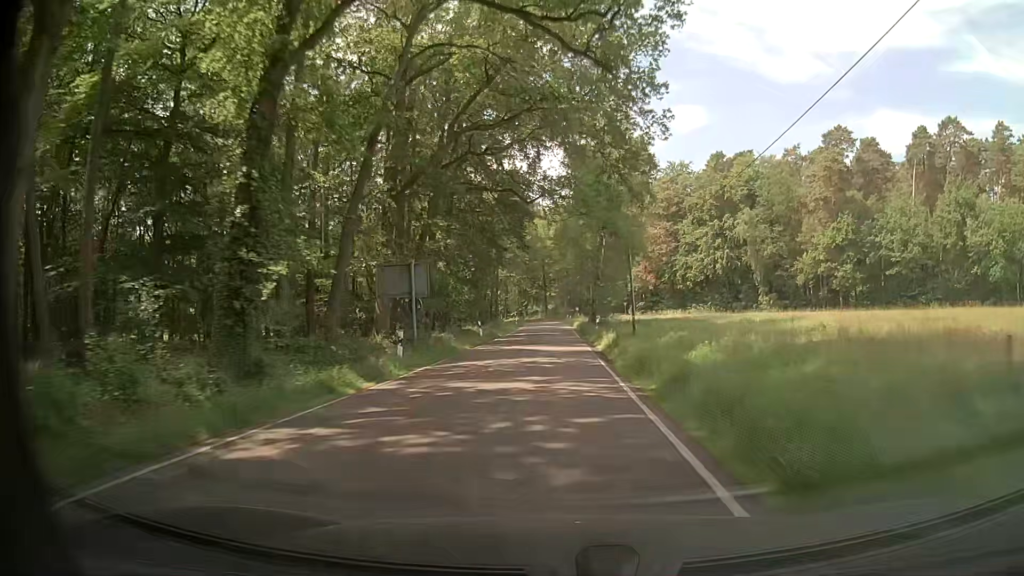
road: secondary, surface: asphalt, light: Day
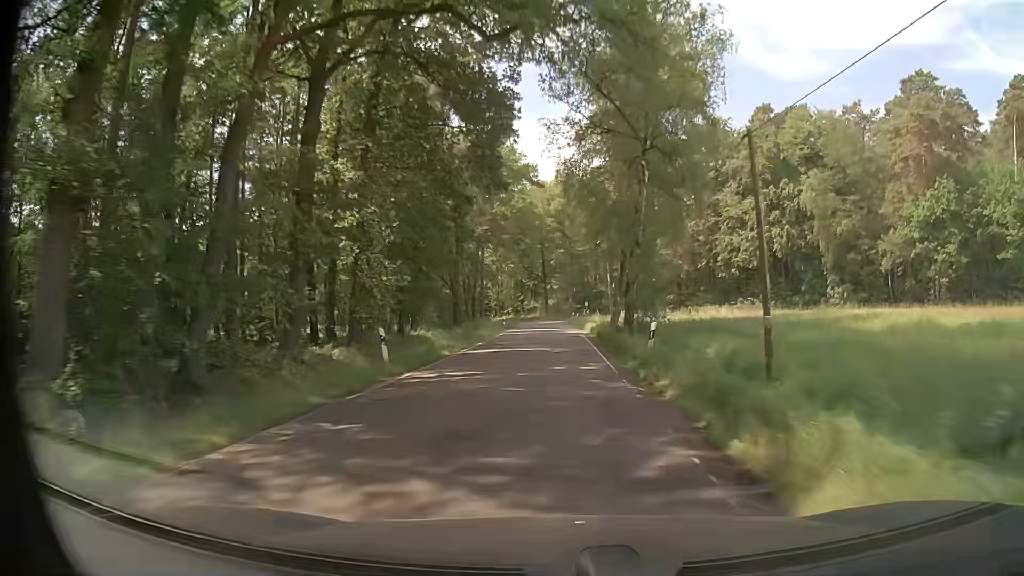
(-0.1, +23.1) m; -1°
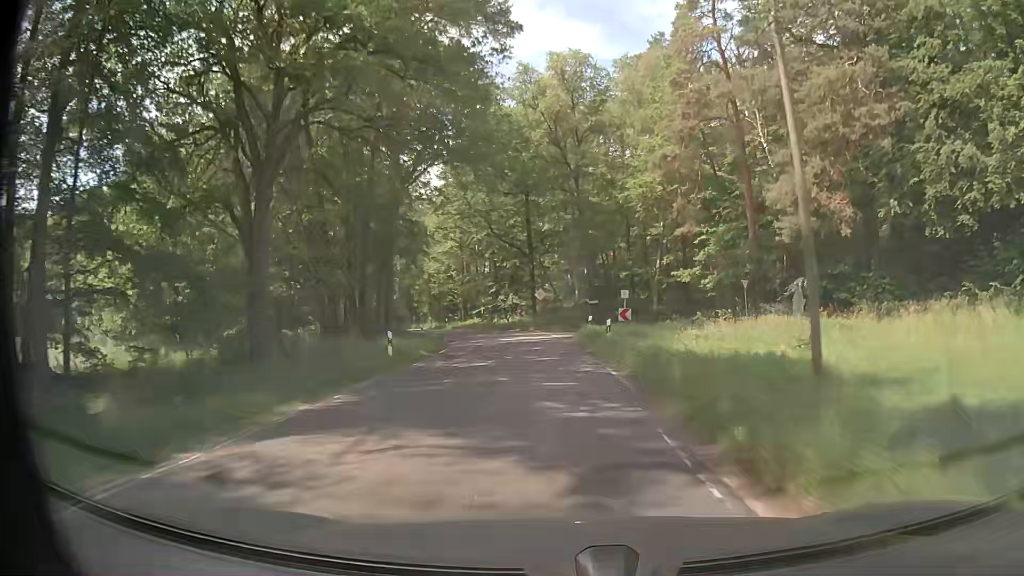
(-0.1, +42.7) m; 0°
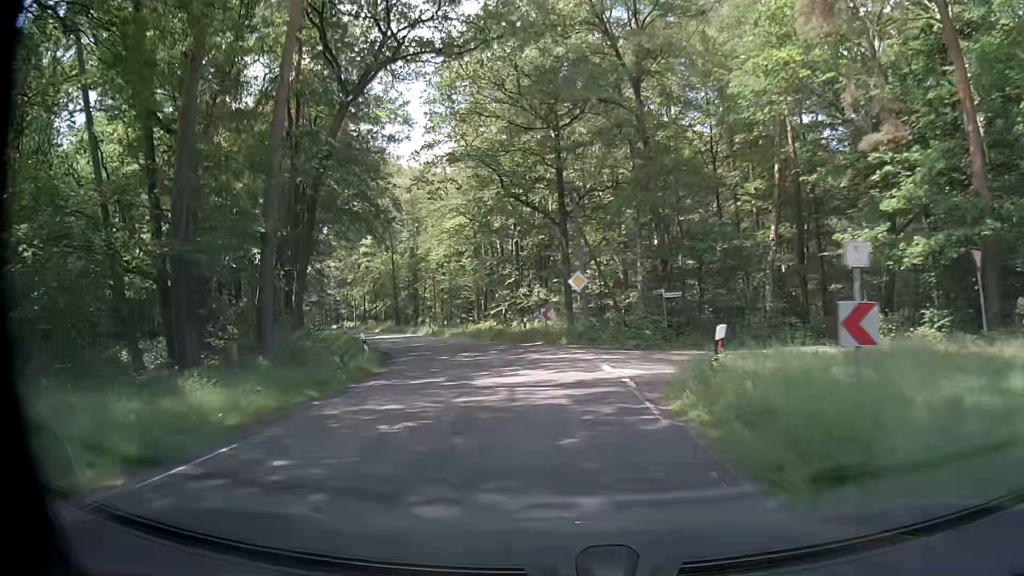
(-0.1, +19.8) m; -3°
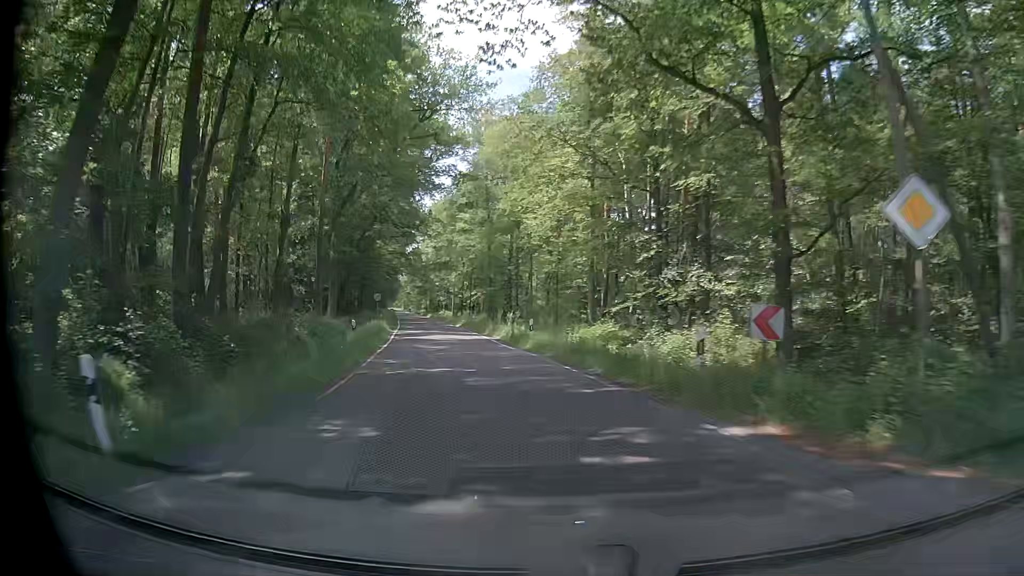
(-1.4, +19.5) m; -10°
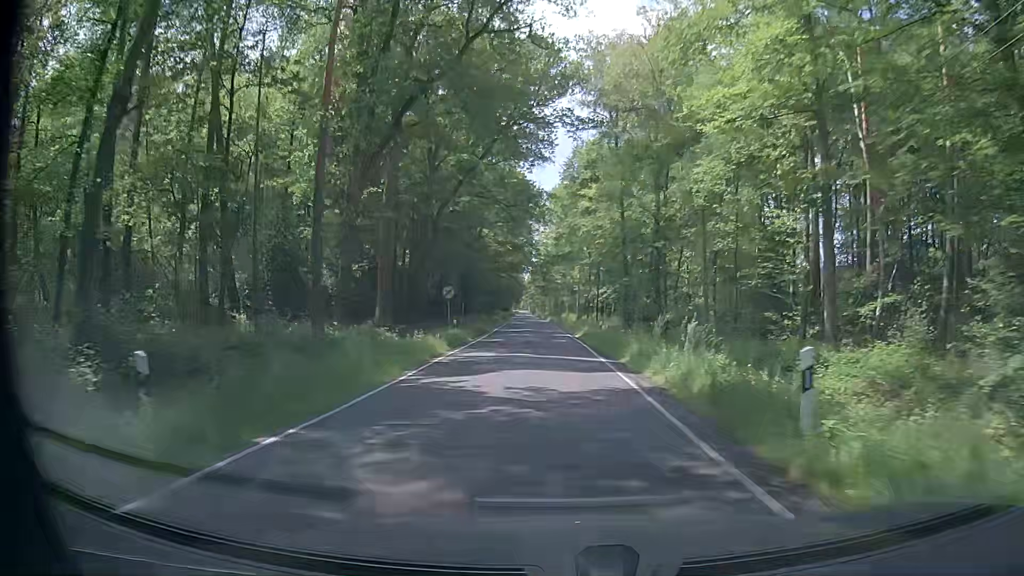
(-1.9, +19.8) m; -11°
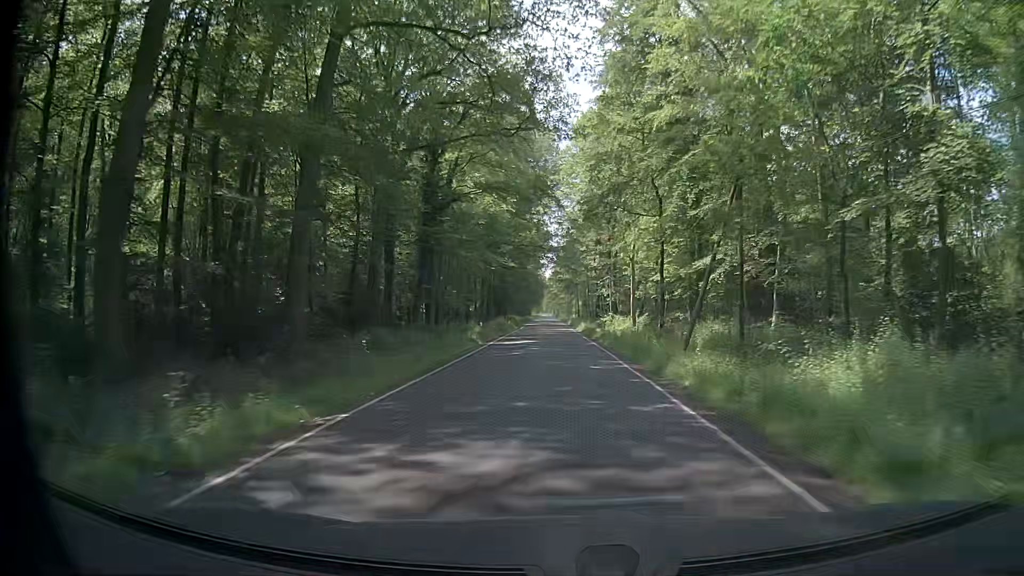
(-1.0, +42.1) m; -2°
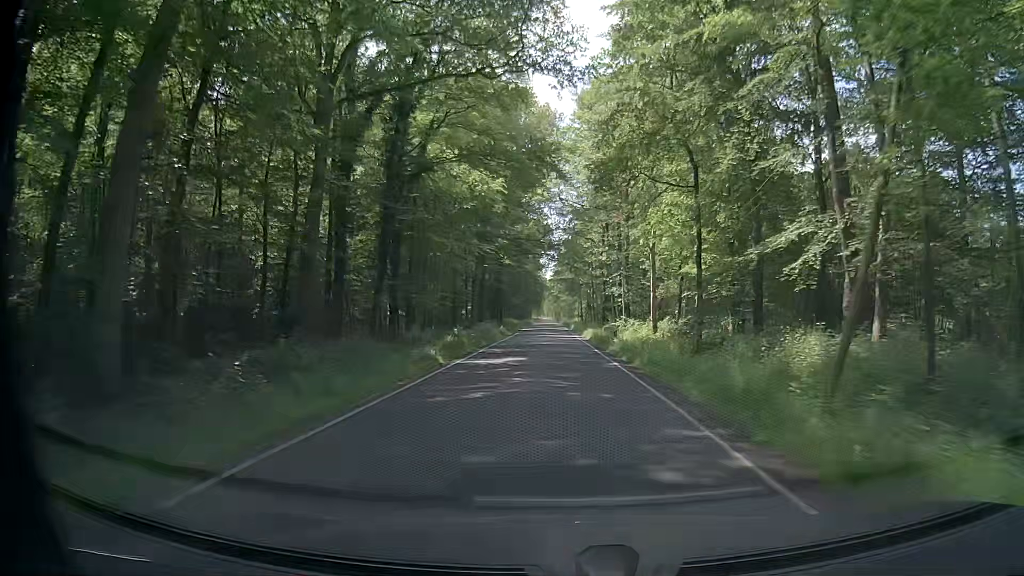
(+0.1, +11.0) m; 0°
(0, +10) (0, +20) (0, +30) (0, +40) (0, +50) (+1, +60) (+1, +70) (0, +80) (0, +90) (0, +100) m
